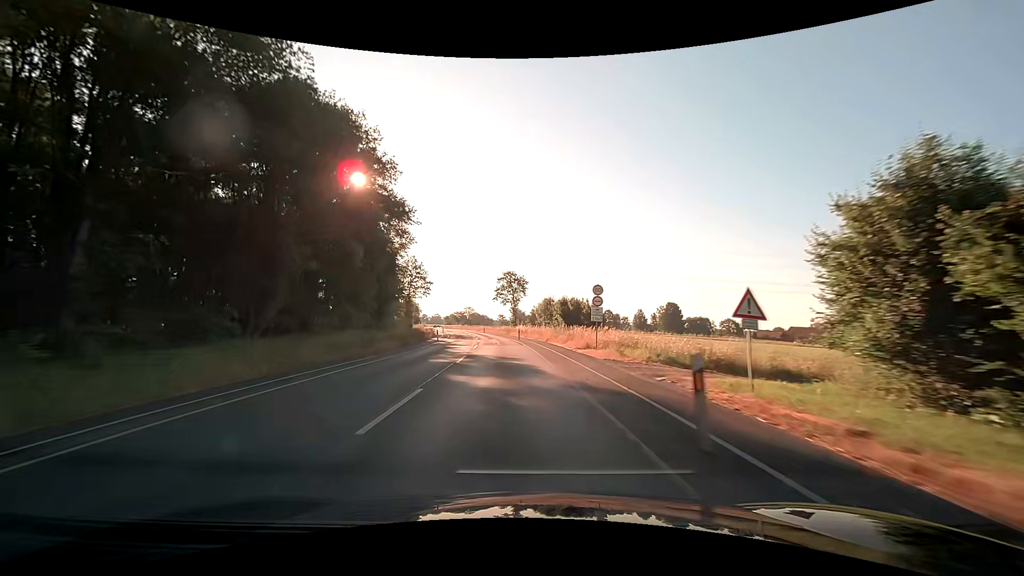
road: secondary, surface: asphalt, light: Day
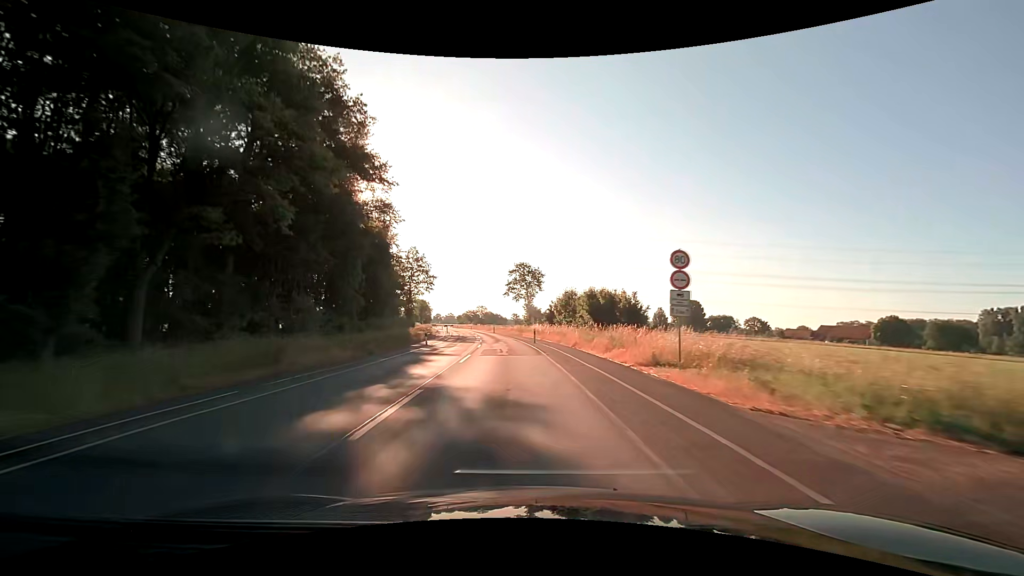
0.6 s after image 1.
(-0.2, +12.5) m; -2°
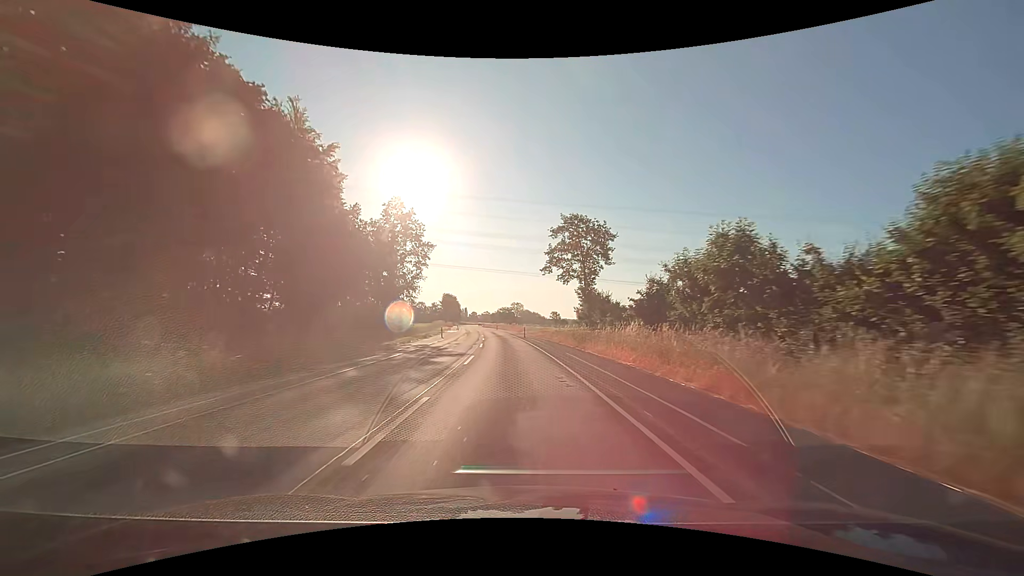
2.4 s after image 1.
(-1.3, +37.4) m; -4°
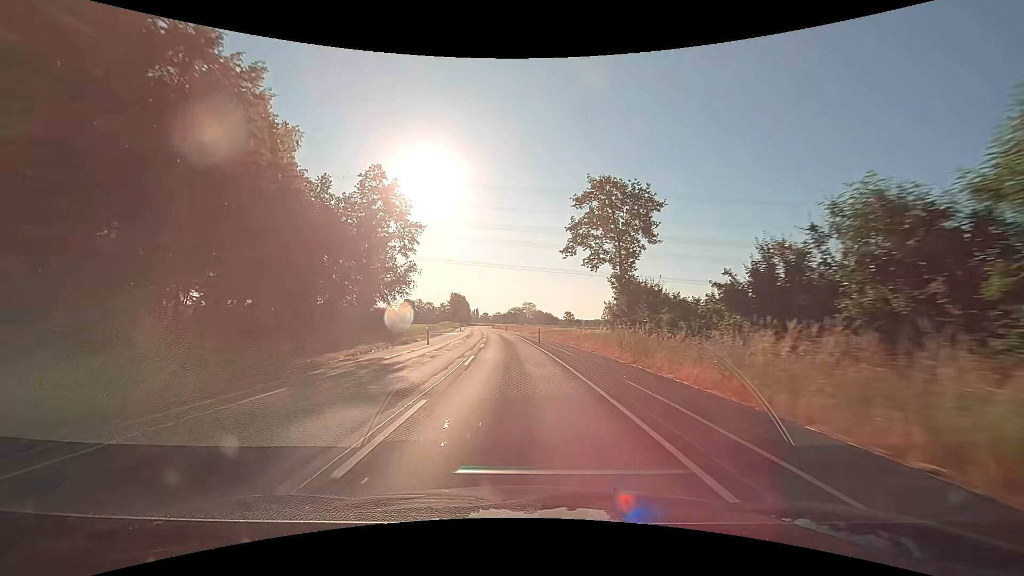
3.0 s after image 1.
(-0.2, +12.5) m; -1°
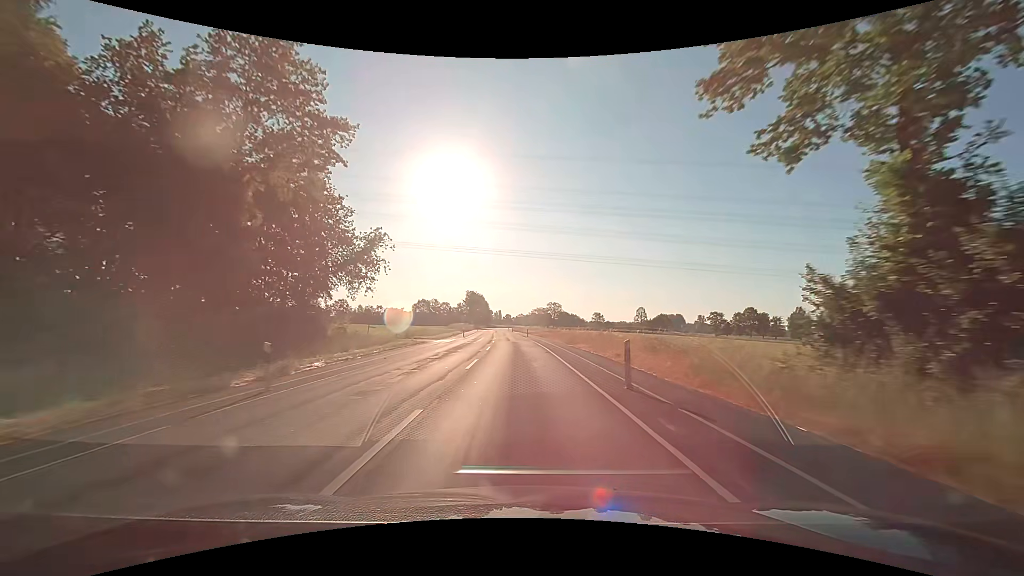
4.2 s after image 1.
(-0.7, +25.0) m; -3°
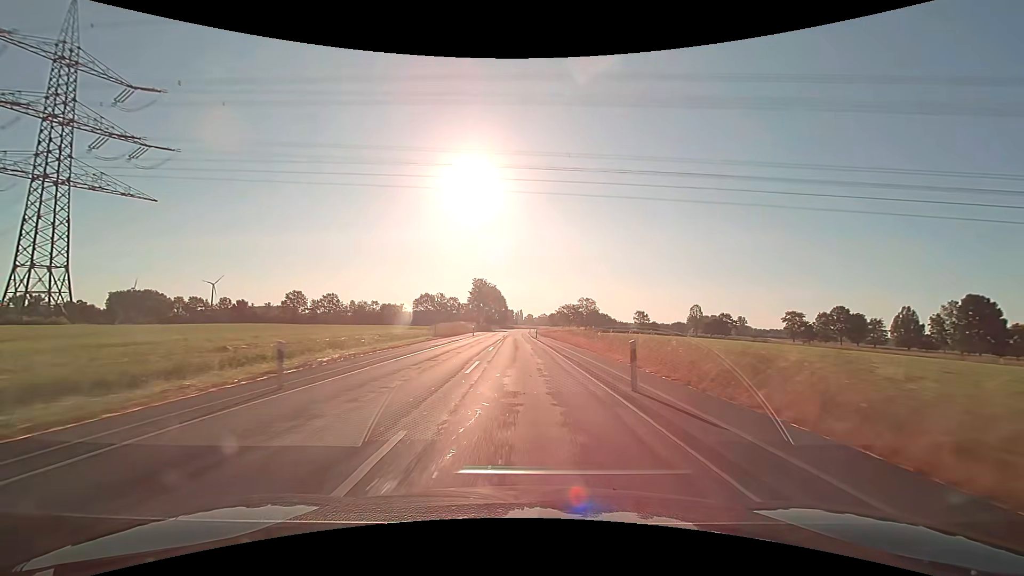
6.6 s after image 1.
(-1.2, +50.9) m; -2°
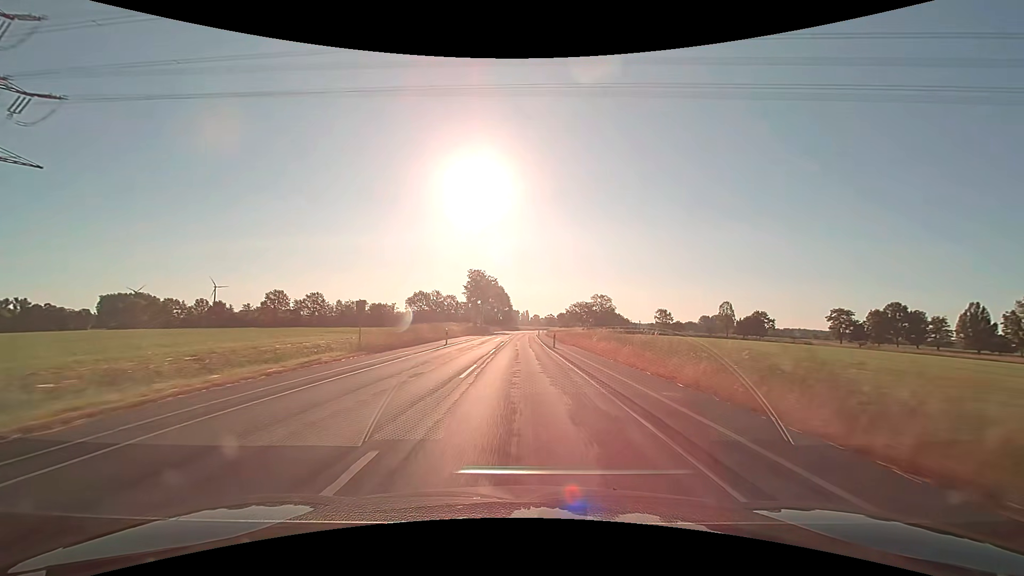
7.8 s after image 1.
(-0.1, +25.4) m; -1°
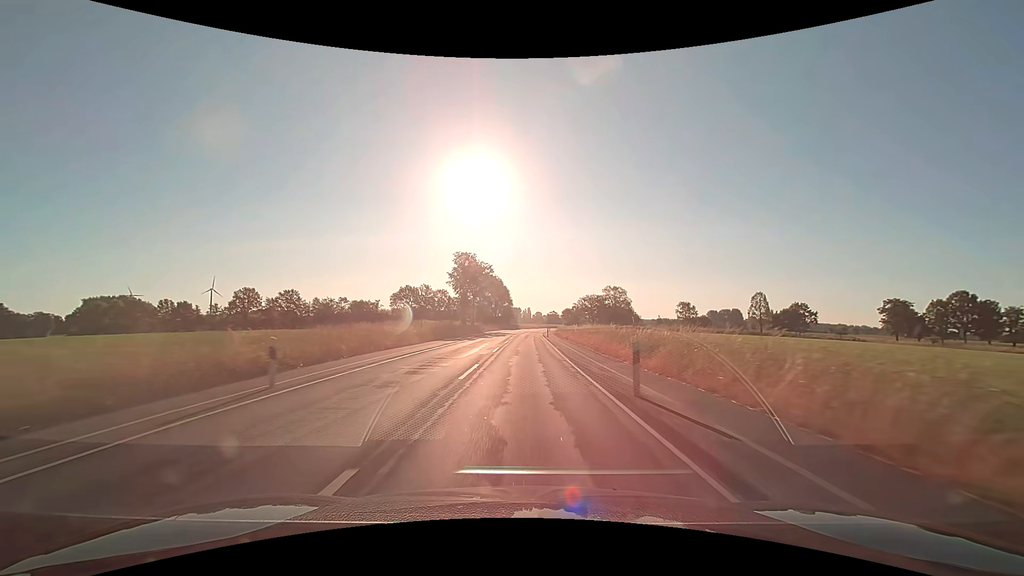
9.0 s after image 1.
(-0.1, +25.4) m; 0°
(0, +10) (0, +20) (0, +30) (0, +40) (0, +50) (+1, +60) (+1, +70) (+1, +80) (+2, +90) (+2, +100) m
